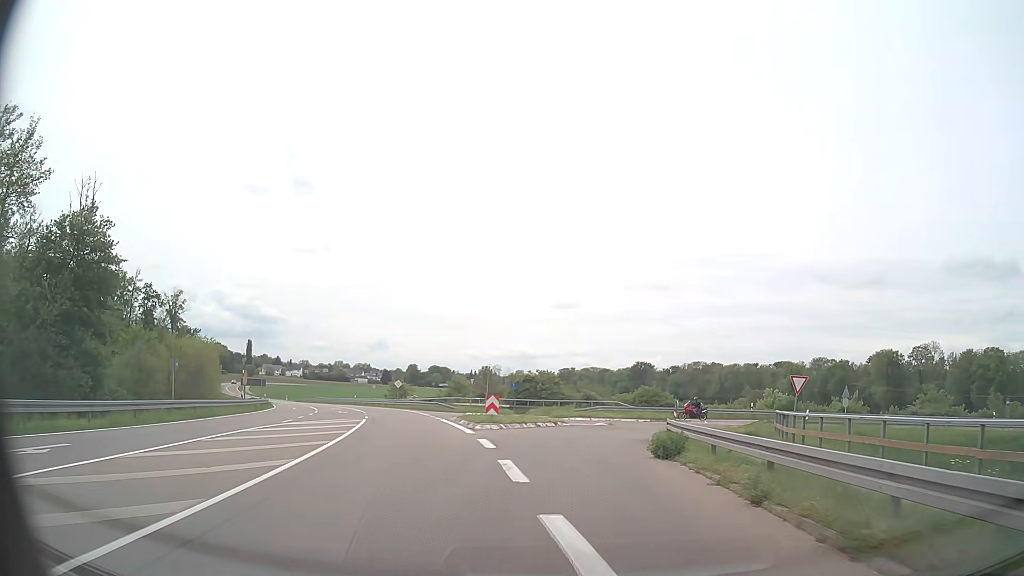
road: secondary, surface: asphalt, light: Day
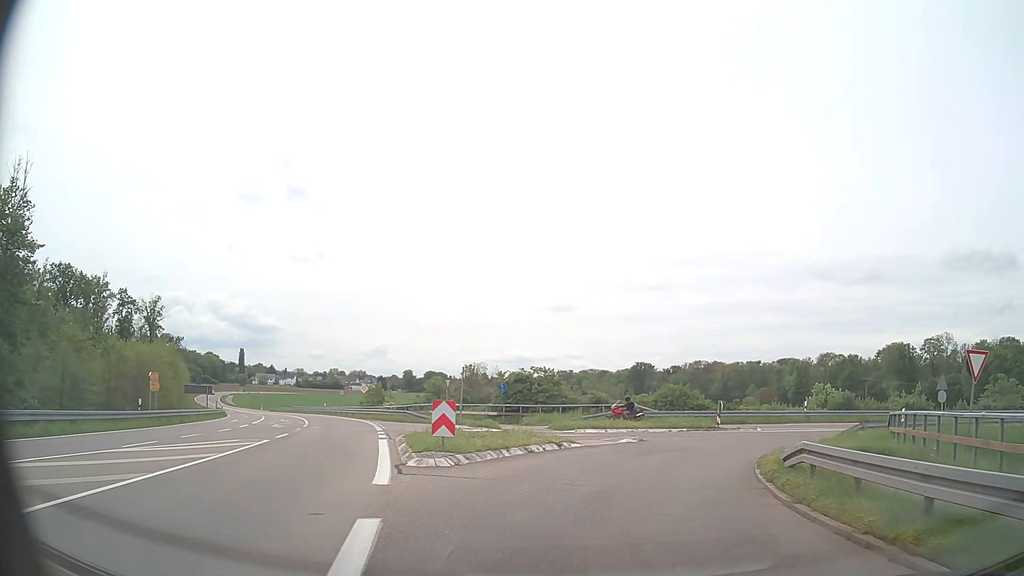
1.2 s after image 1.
(-0.1, +11.9) m; 0°
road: trunk_link
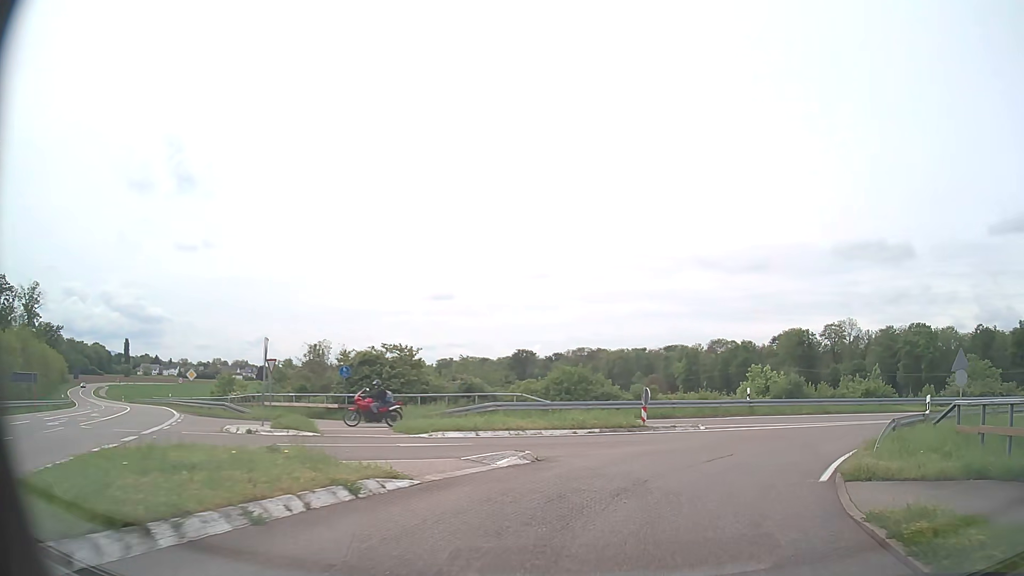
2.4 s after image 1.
(+0.8, +10.6) m; +10°
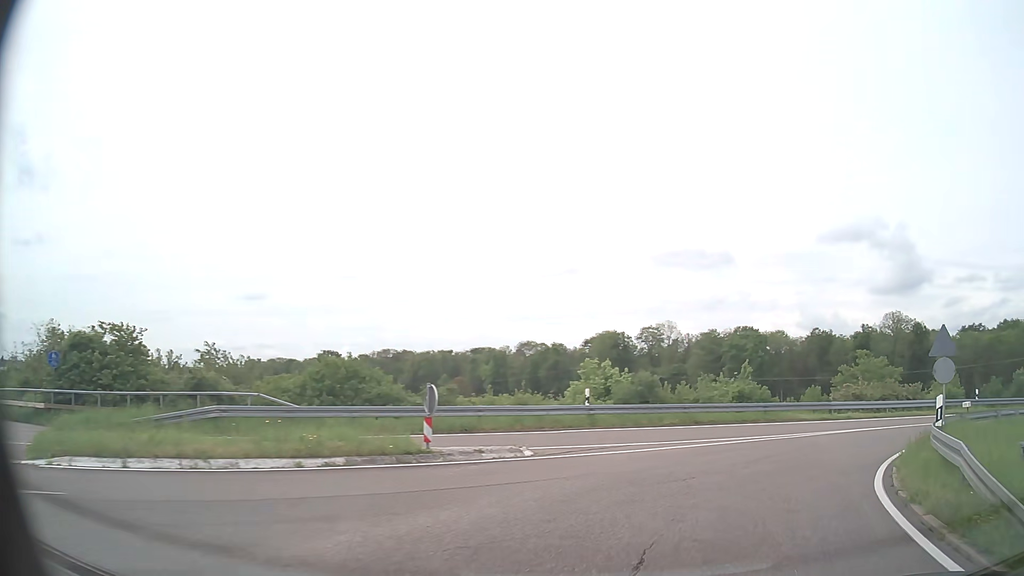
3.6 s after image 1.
(+1.2, +9.5) m; +17°
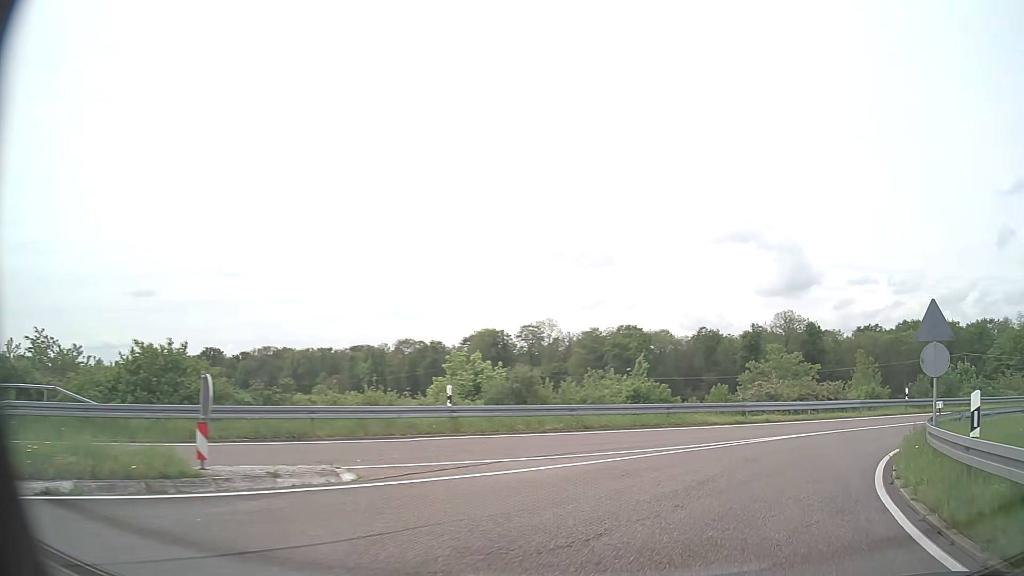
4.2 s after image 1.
(+0.4, +4.6) m; +11°
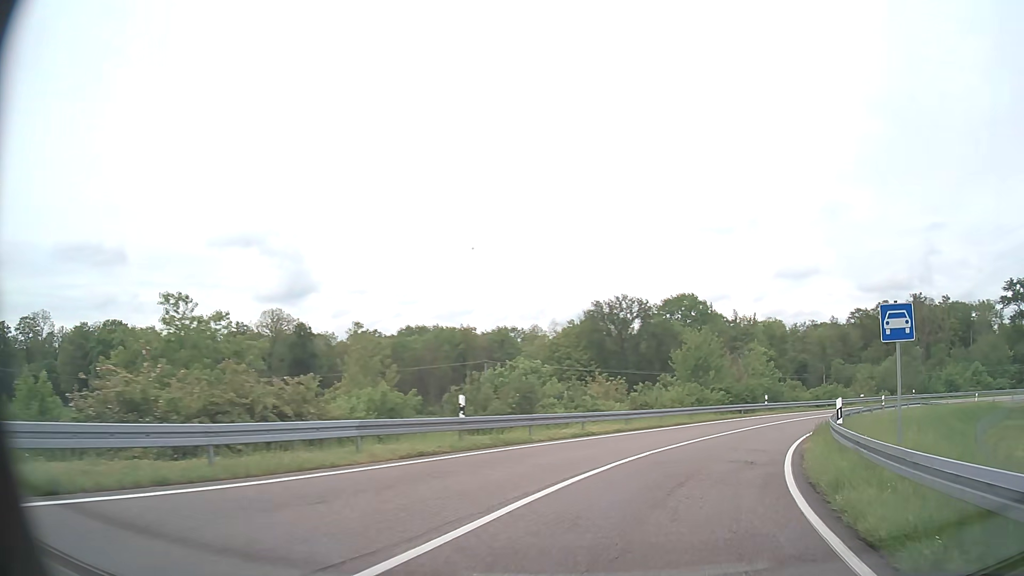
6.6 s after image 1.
(+7.1, +17.6) m; +42°
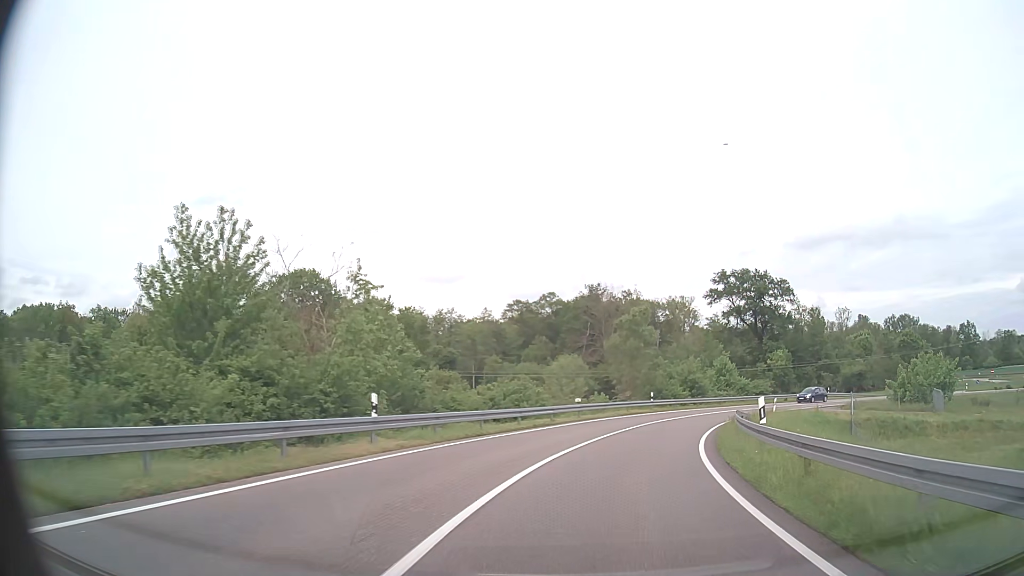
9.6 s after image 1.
(+9.4, +29.0) m; +31°
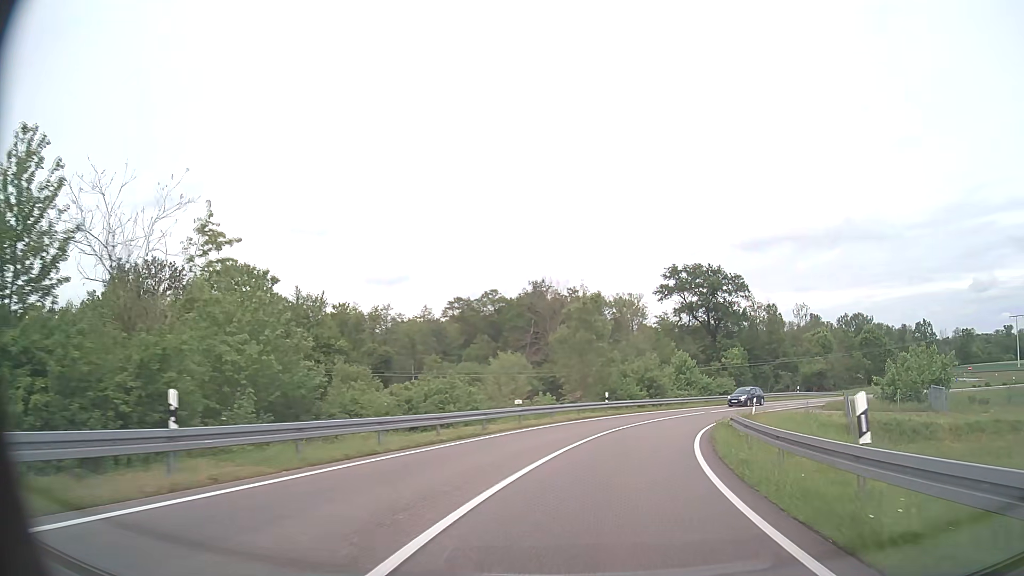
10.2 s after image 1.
(+0.3, +6.9) m; +4°
(+1, +10) (+2, +20) (+5, +29) (+9, +39) (+14, +47) (+21, +54) (+29, +61) (+38, +65) (+47, +68) (+57, +69) m
